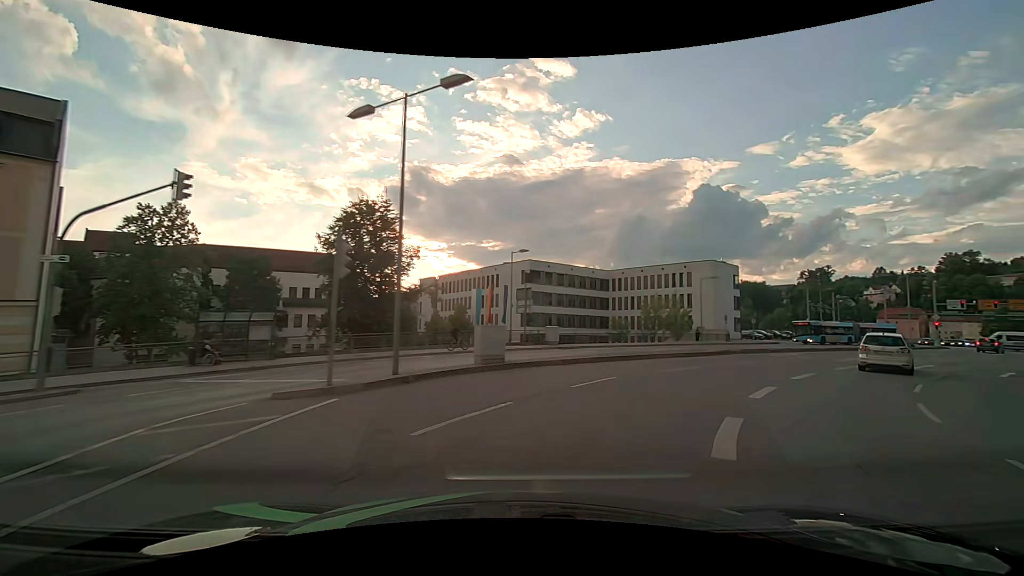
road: primary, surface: asphalt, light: Day
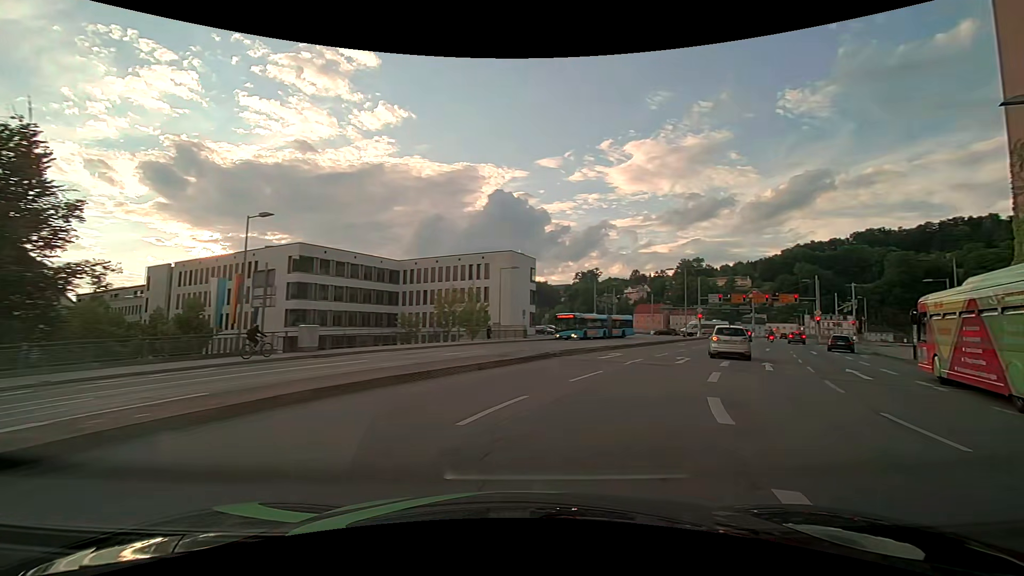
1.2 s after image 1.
(+2.1, +10.2) m; +23°
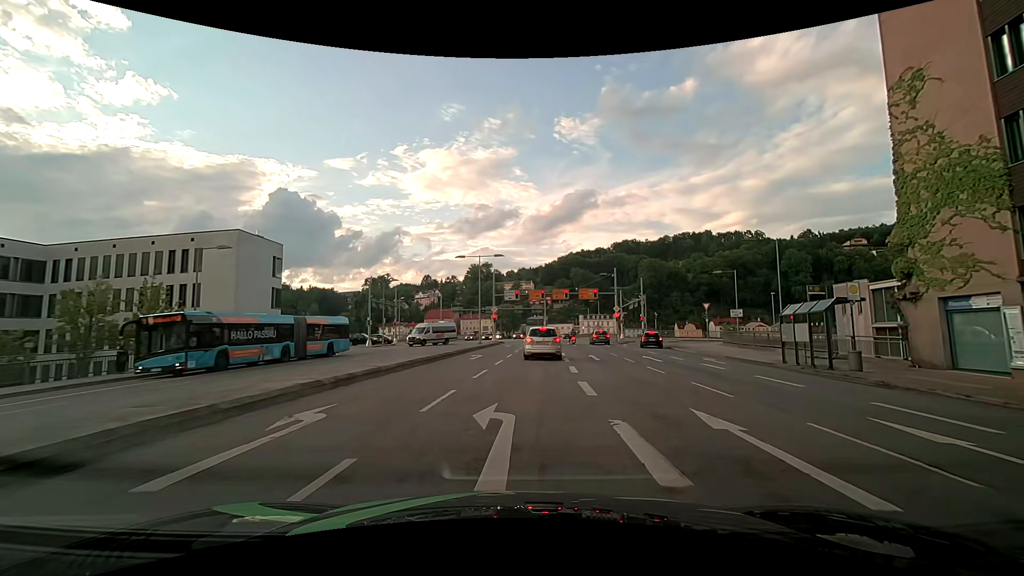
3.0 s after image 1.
(+4.0, +15.4) m; +24°
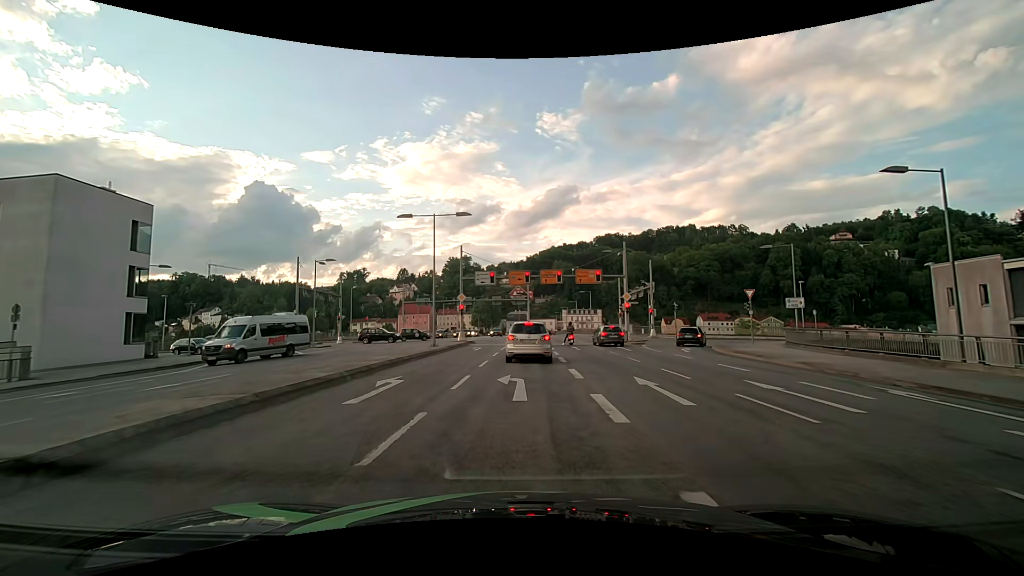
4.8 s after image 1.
(+0.4, +15.1) m; +2°
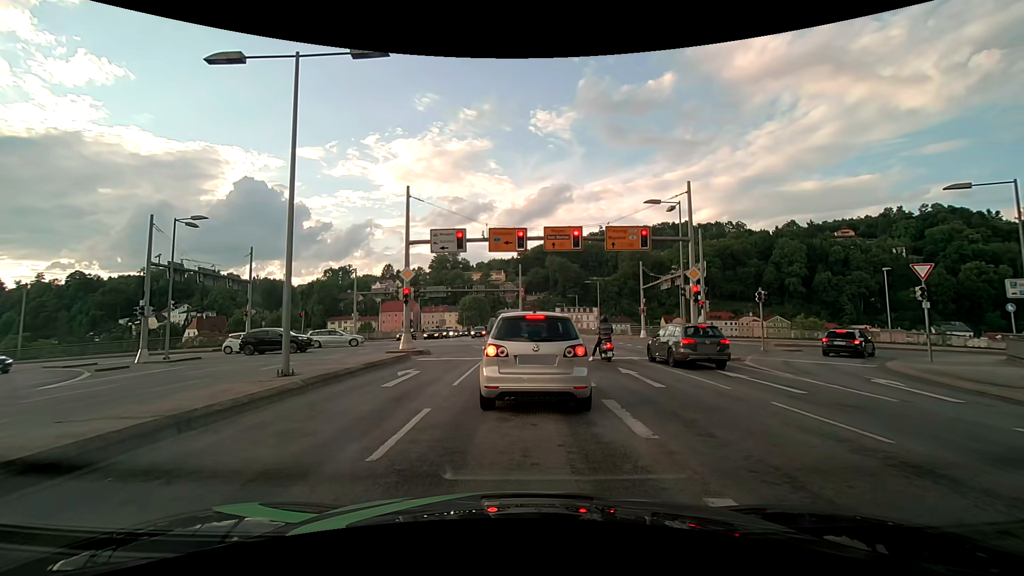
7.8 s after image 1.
(+0.4, +17.6) m; +2°
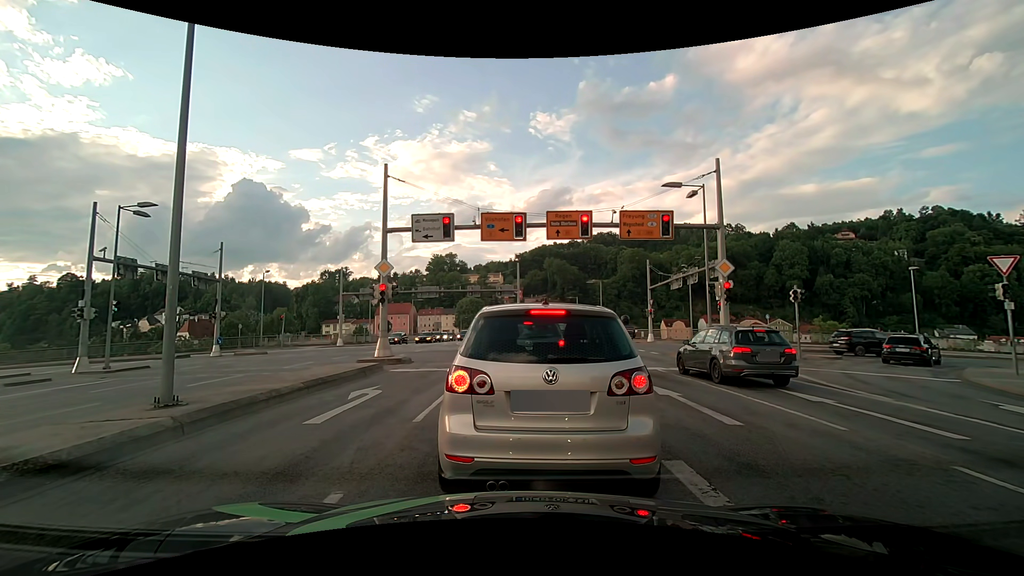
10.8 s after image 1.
(0.0, +3.6) m; -2°
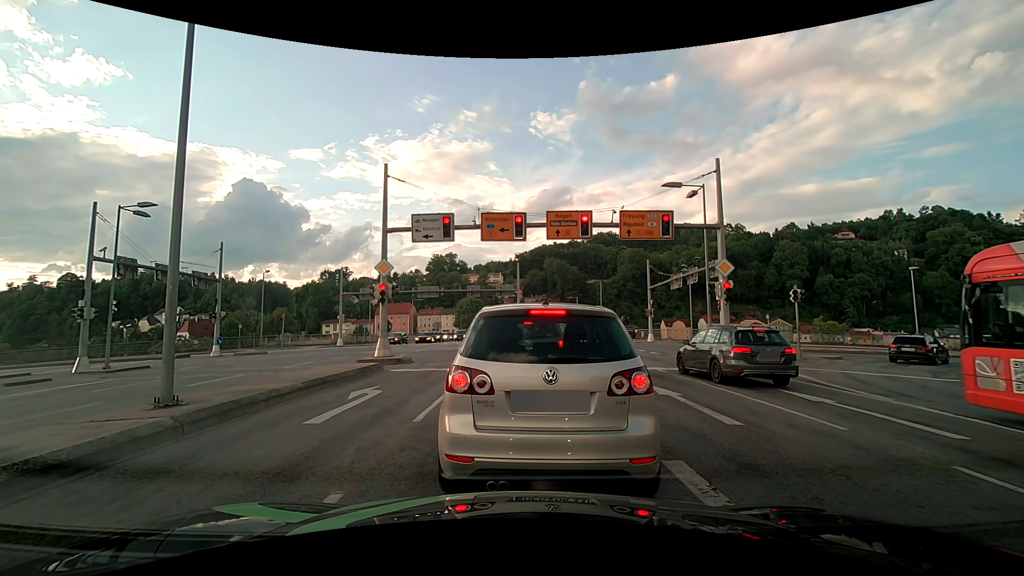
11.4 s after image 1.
(0.0, 0.0) m; 0°
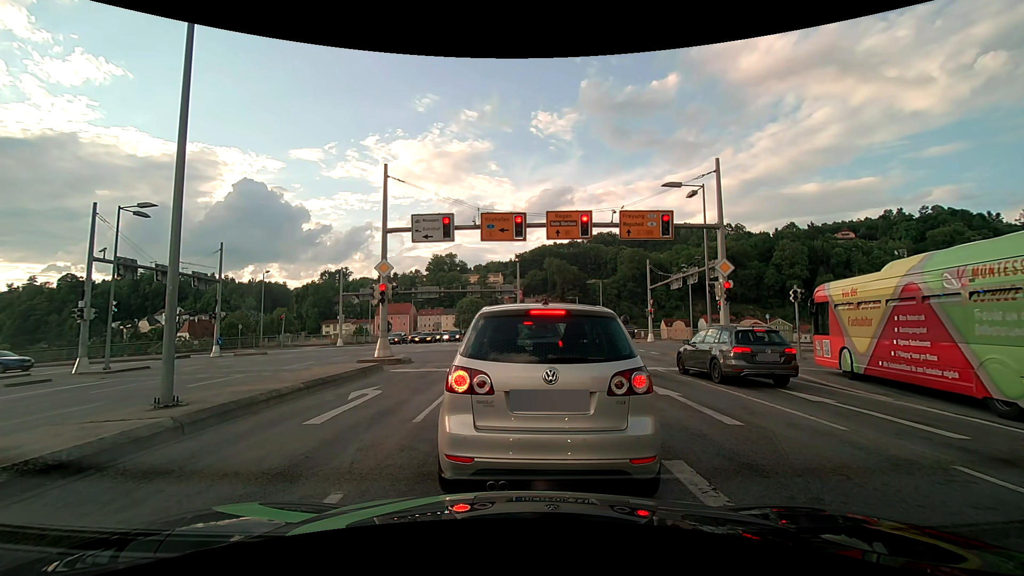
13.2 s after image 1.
(0.0, 0.0) m; 0°
(0, +10) (+1, +20) (0, +30) (-3, +39) (-10, +46) (-20, +46) (-30, +46) (-40, +46) (-50, +47) (-60, +47) m
